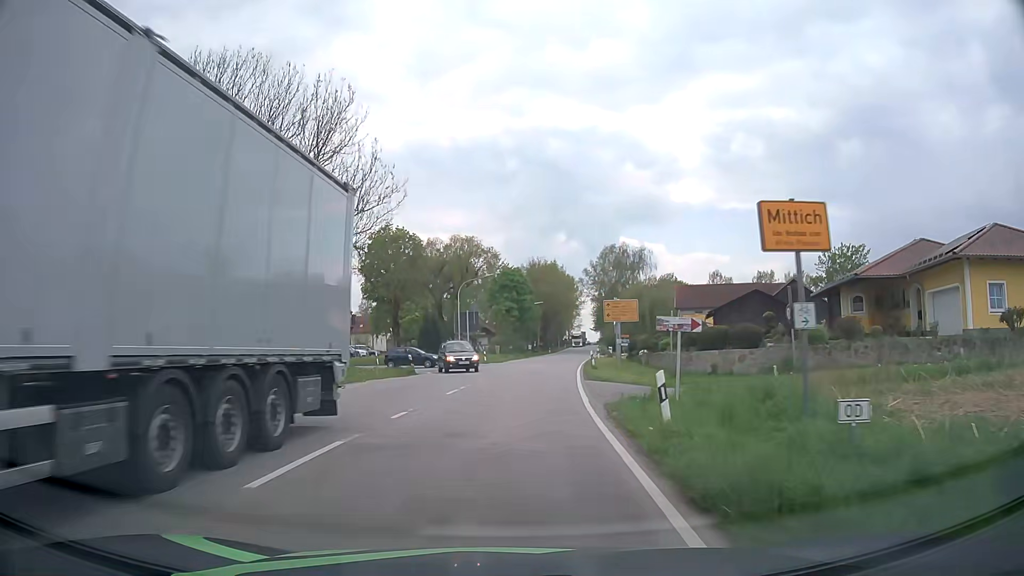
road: tertiary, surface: asphalt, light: Day
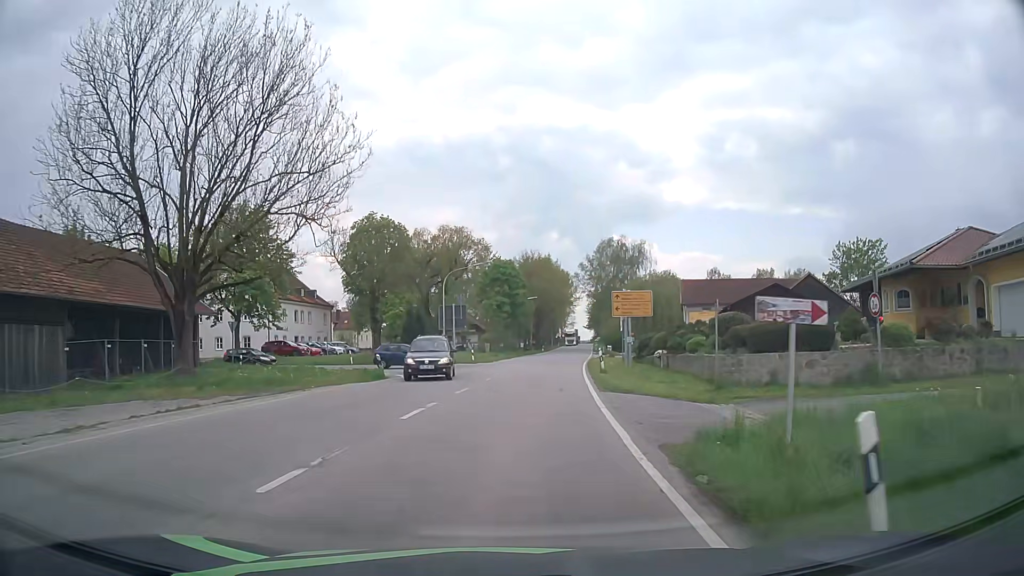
(0.0, +6.3) m; 0°
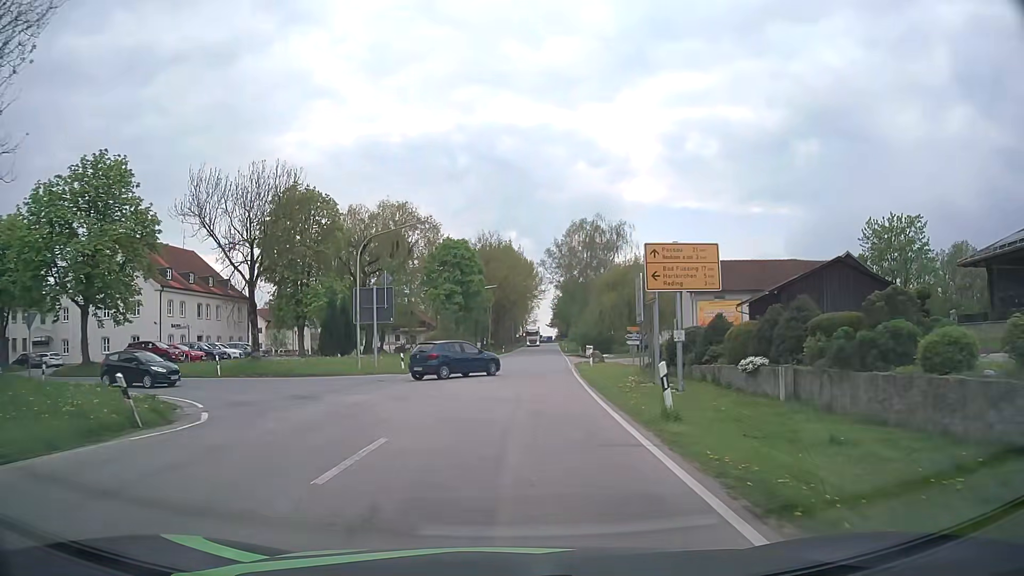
(+0.6, +17.0) m; +4°
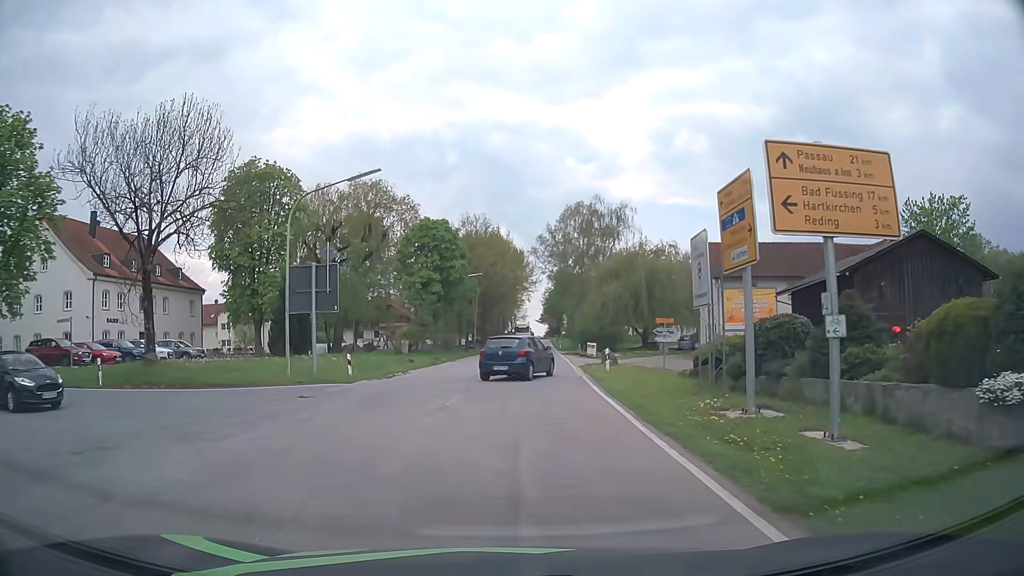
(+0.2, +9.5) m; +1°
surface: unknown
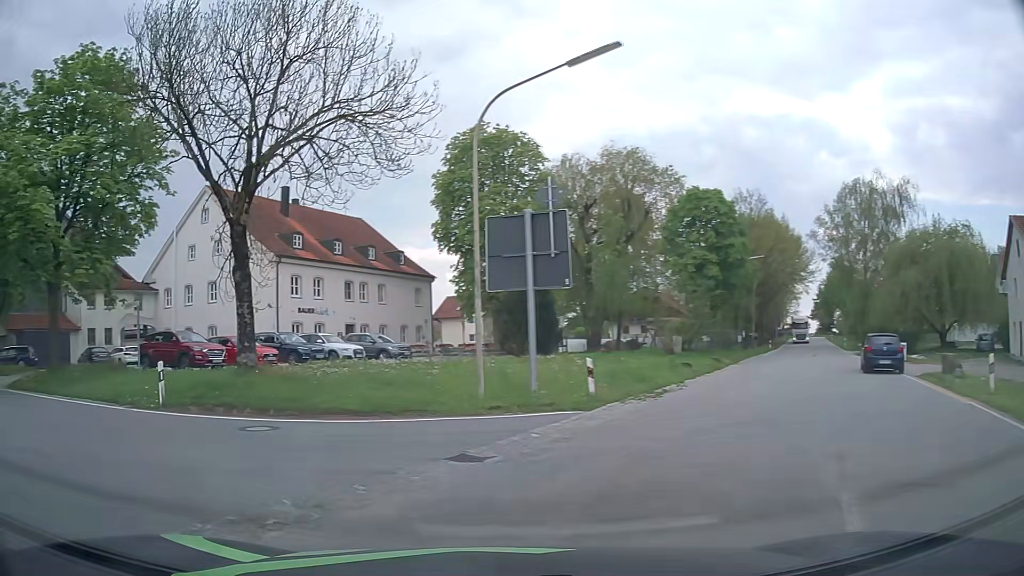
(-1.1, +10.4) m; -24°
